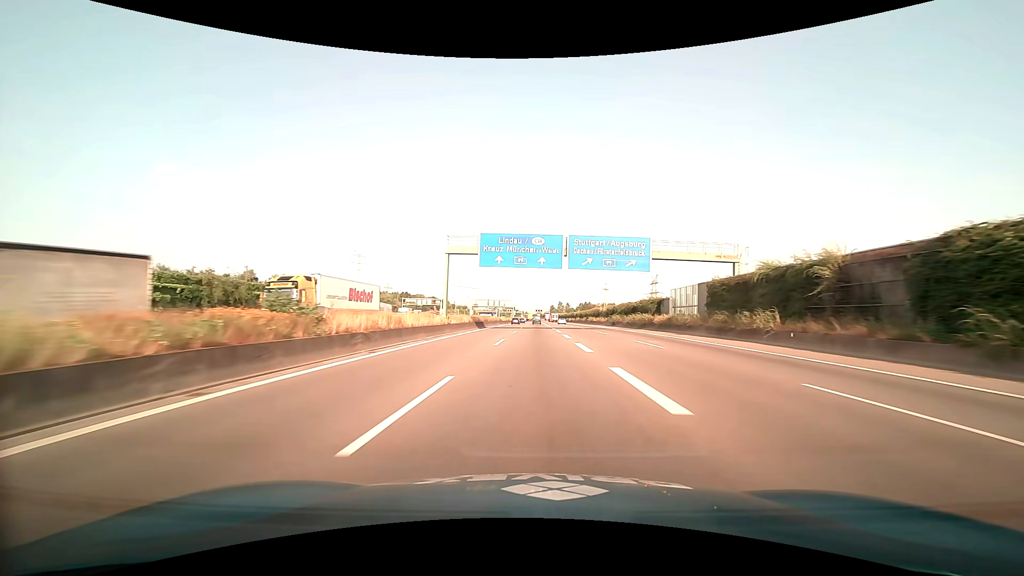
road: motorway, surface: asphalt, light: Day
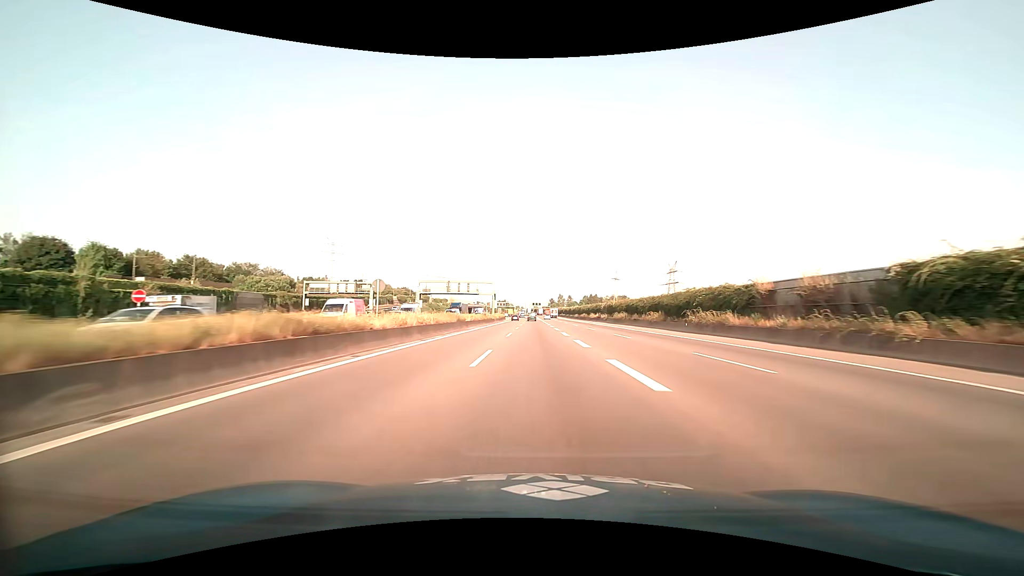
(+0.2, +82.5) m; 0°
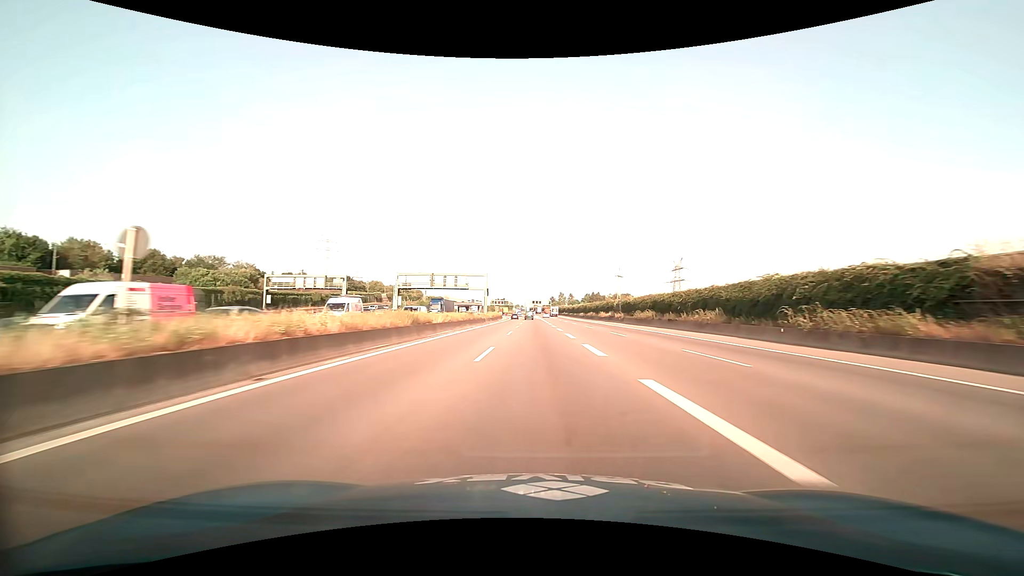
(0.0, +16.8) m; 0°
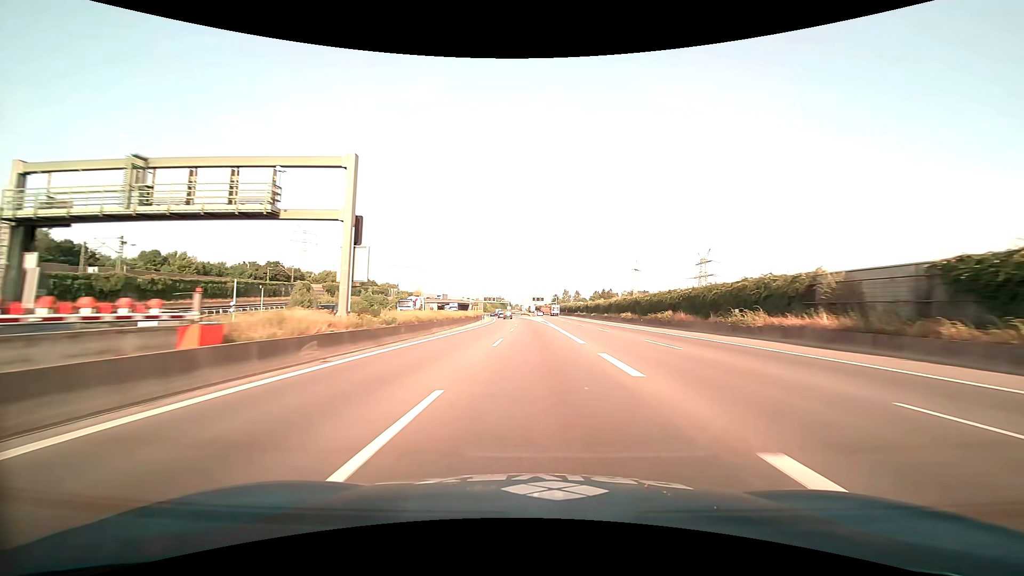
(+0.1, +65.5) m; 0°
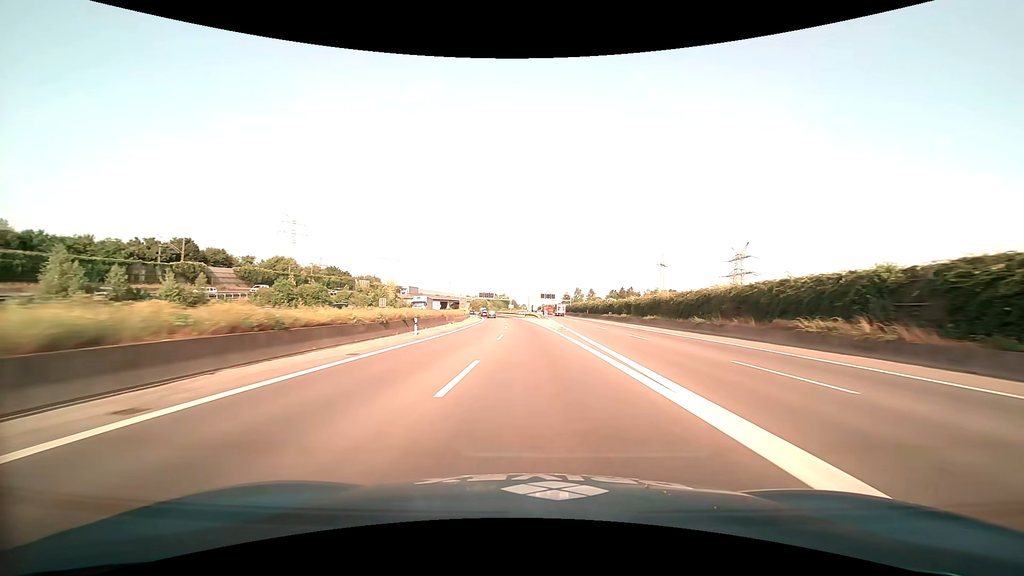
(-0.2, +48.4) m; -1°
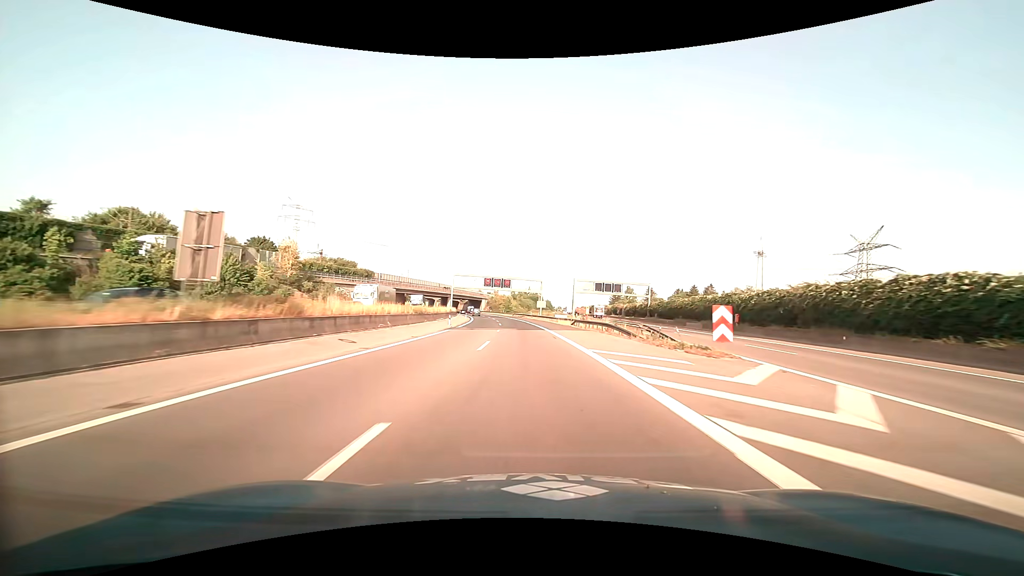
(-2.5, +80.2) m; -4°
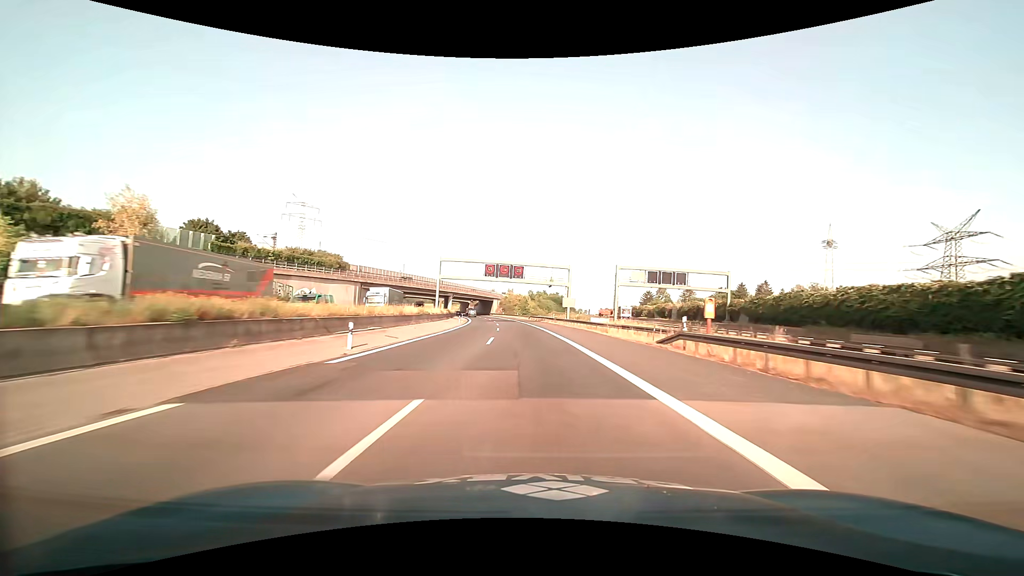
(-0.6, +31.9) m; -2°
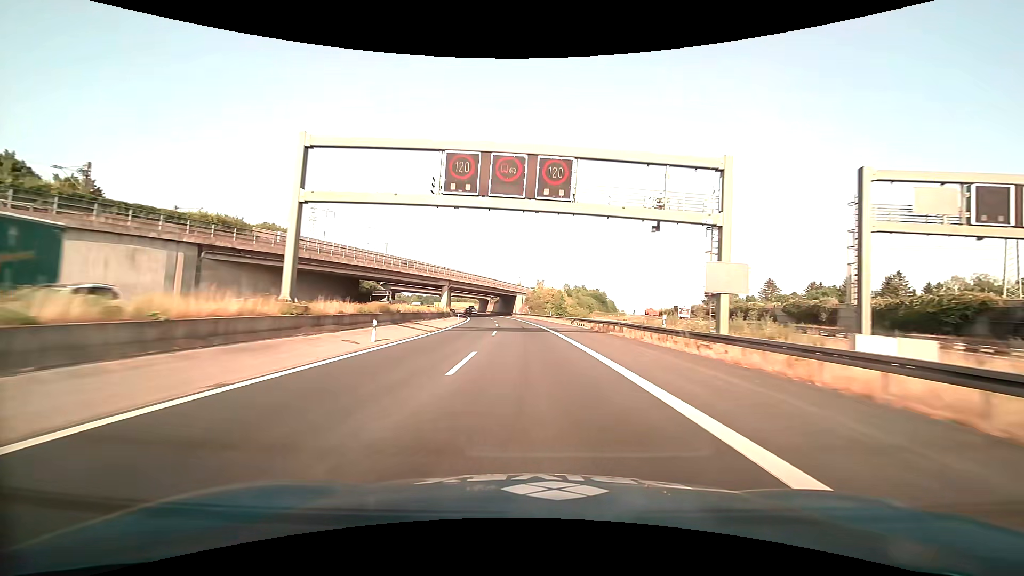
(-1.5, +47.7) m; -4°
(0, +10) (0, +20) (-1, +30) (-1, +40) (-2, +50) (-2, +60) (-3, +70) (-5, +80) (-6, +90) (-7, +100) m
